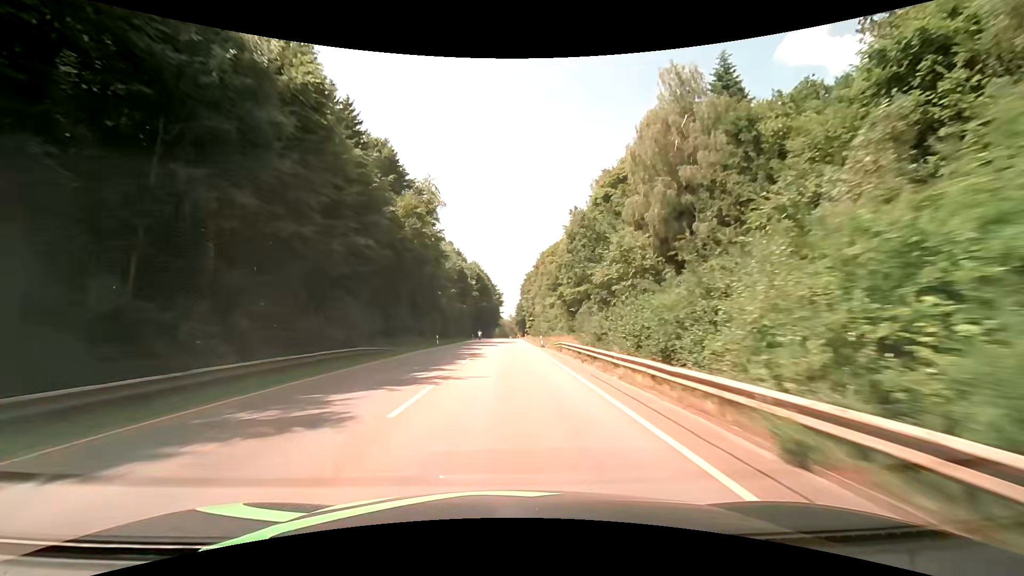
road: secondary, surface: asphalt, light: Day
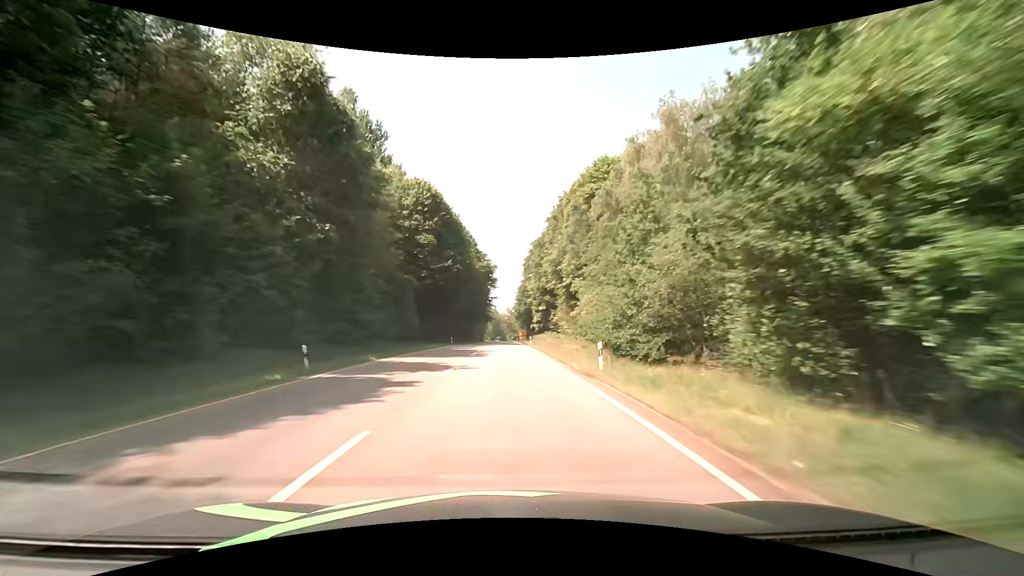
(+0.3, +77.8) m; 0°
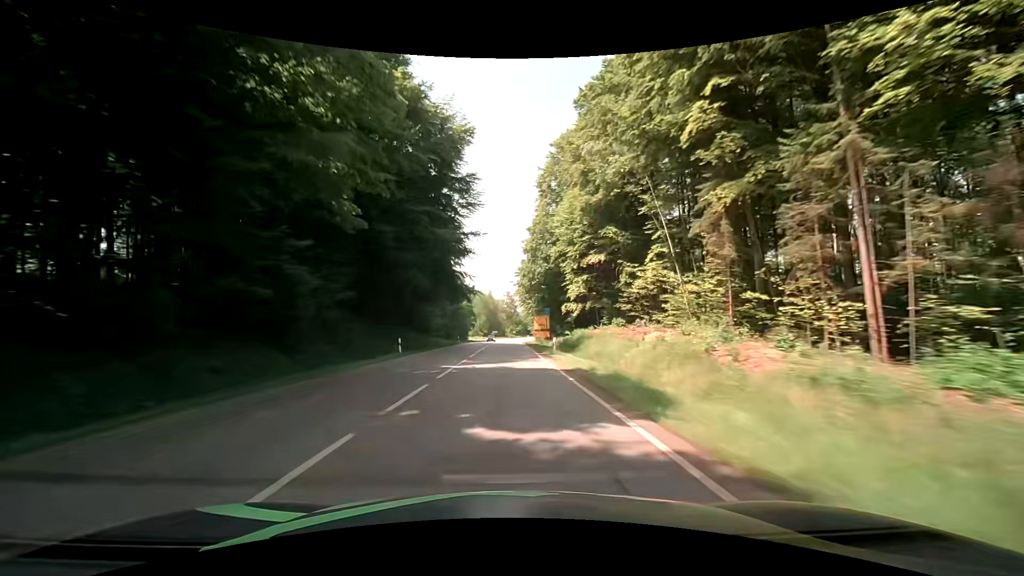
(+0.3, +78.8) m; 0°
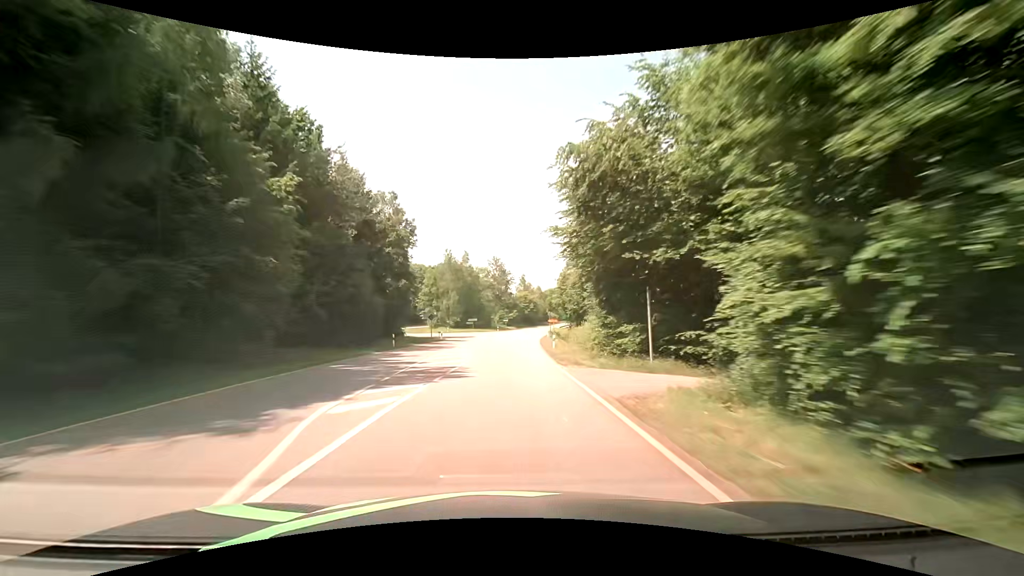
(0.0, +79.3) m; +1°
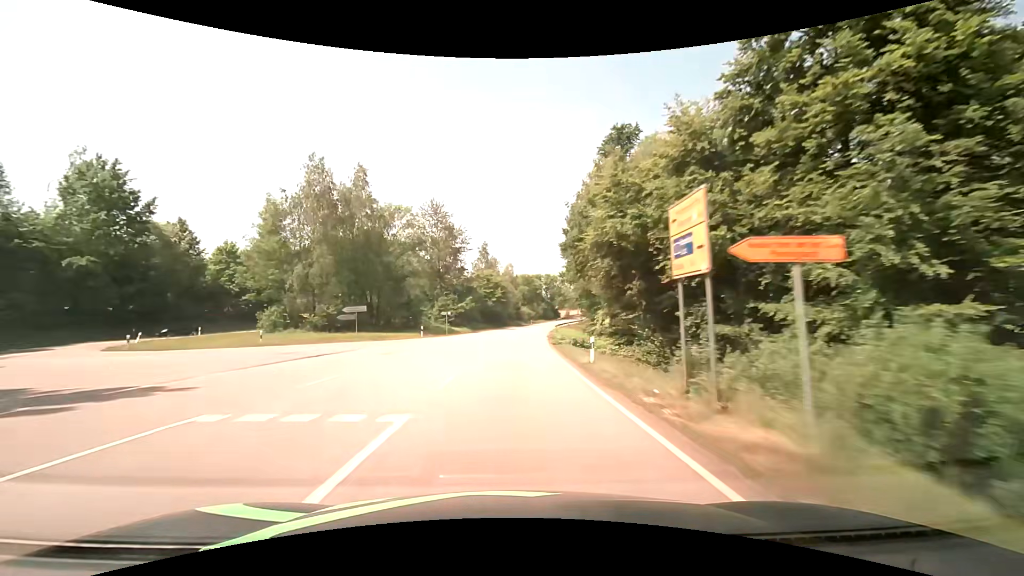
(+2.1, +63.7) m; +4°
(0, +10) (0, +20) (+1, +30) (+1, +40) (+2, +50) (+3, +60) (+4, +70) (+5, +80) (+7, +90) (+9, +99) m
